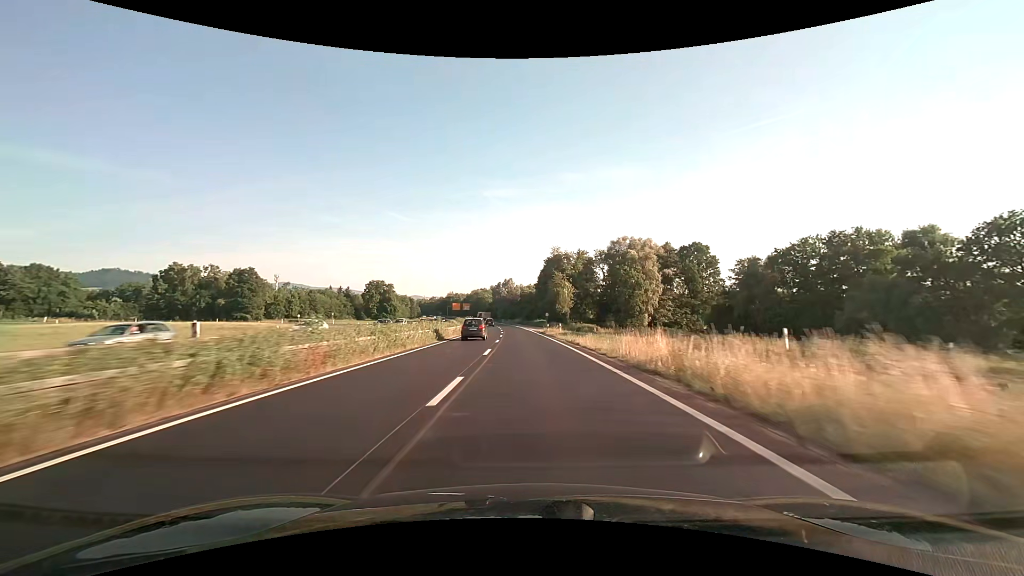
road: trunk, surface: asphalt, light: Day
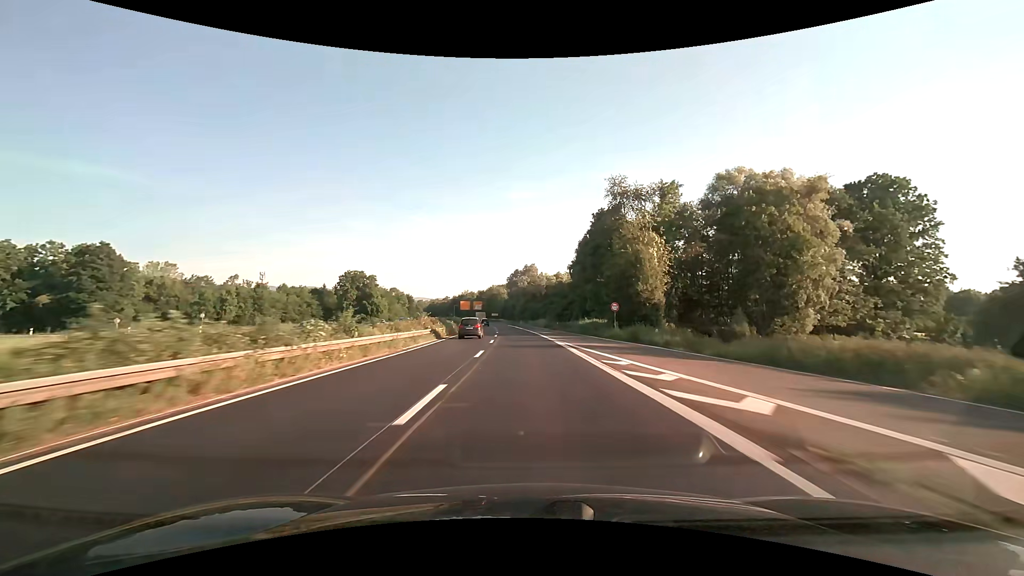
(-1.5, +61.4) m; -3°
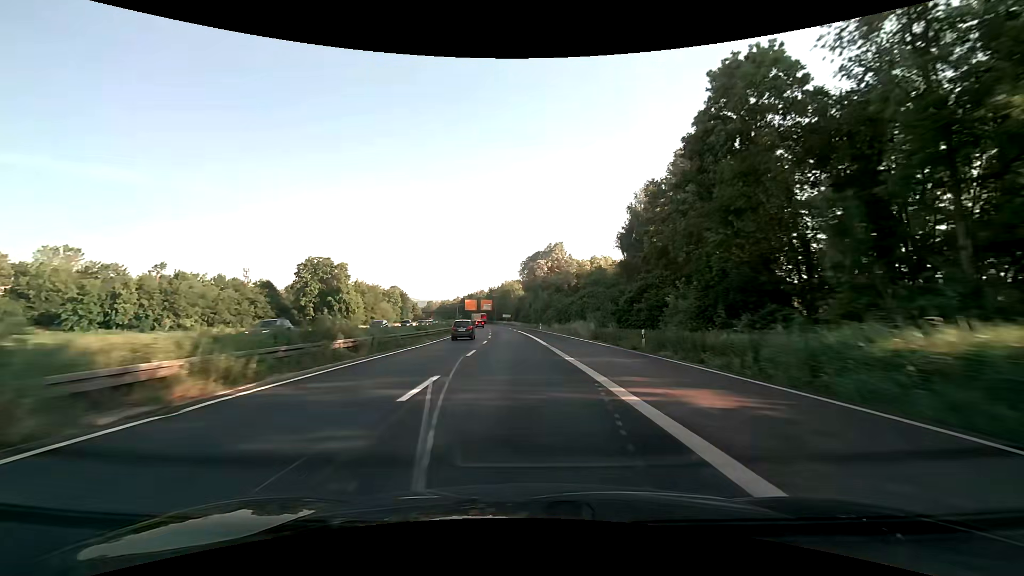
(-0.7, +45.9) m; -2°
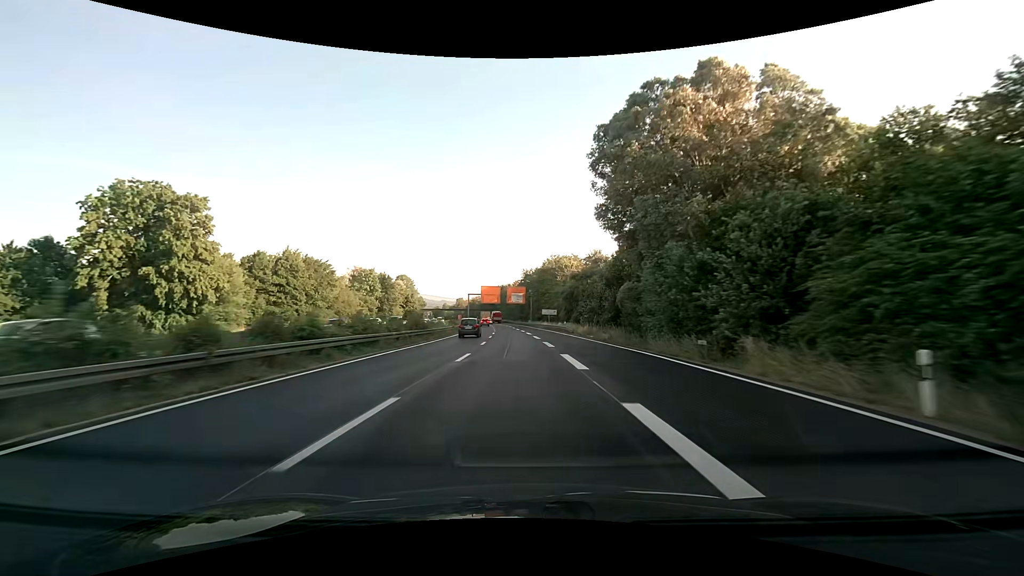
(-3.2, +76.1) m; -5°
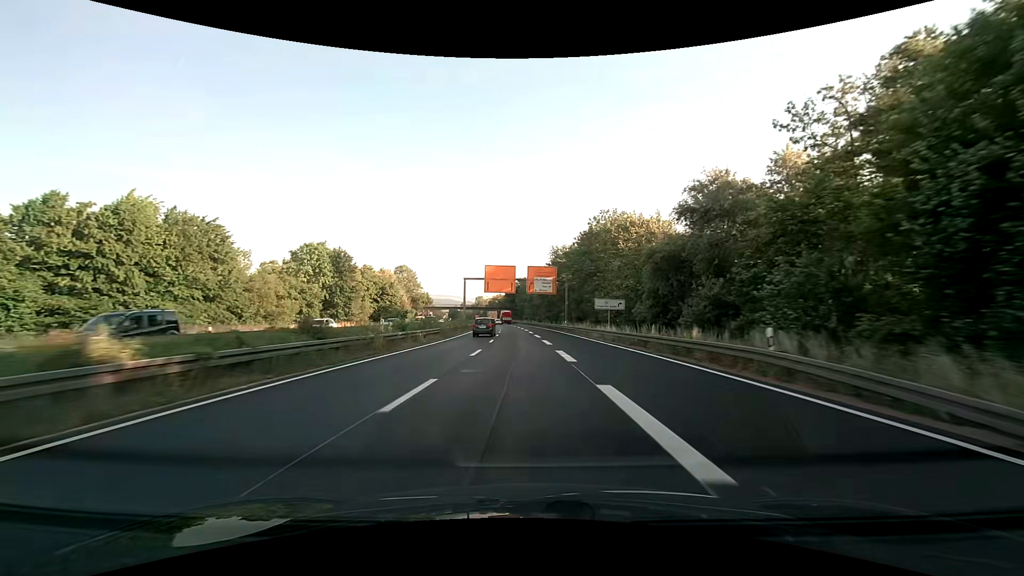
(-1.2, +45.3) m; -3°
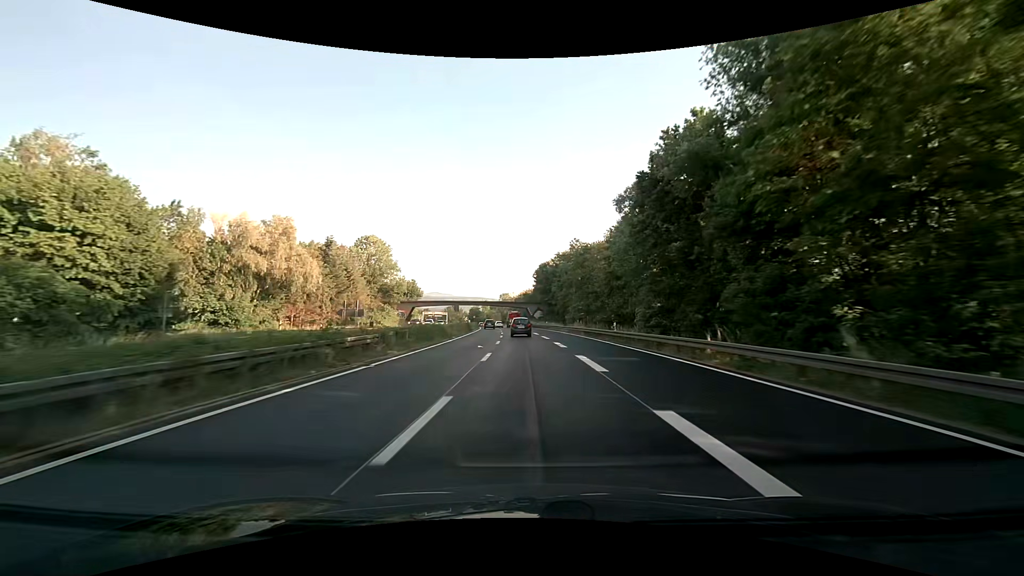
(-2.7, +74.8) m; -4°
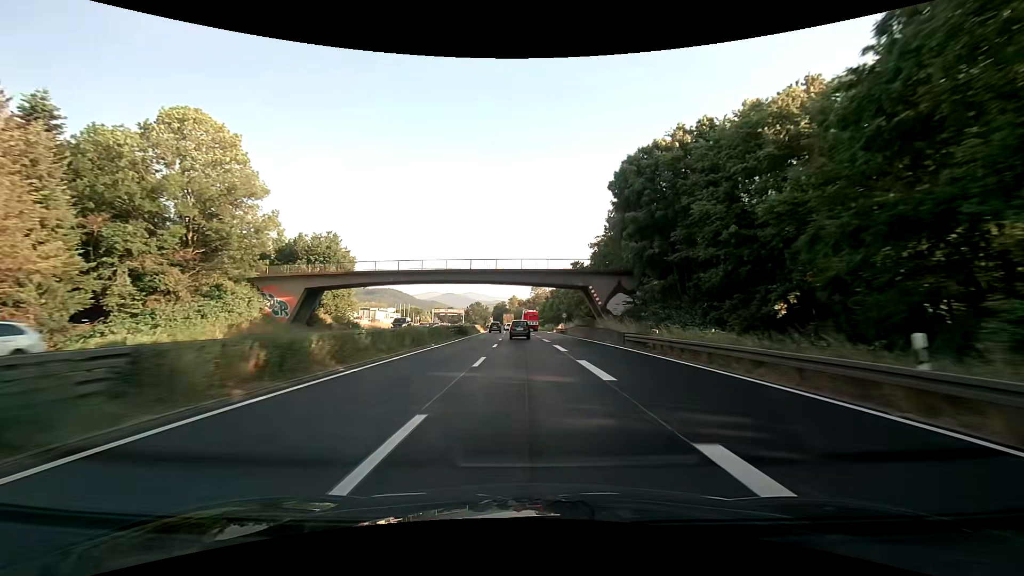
(-2.6, +73.6) m; -4°
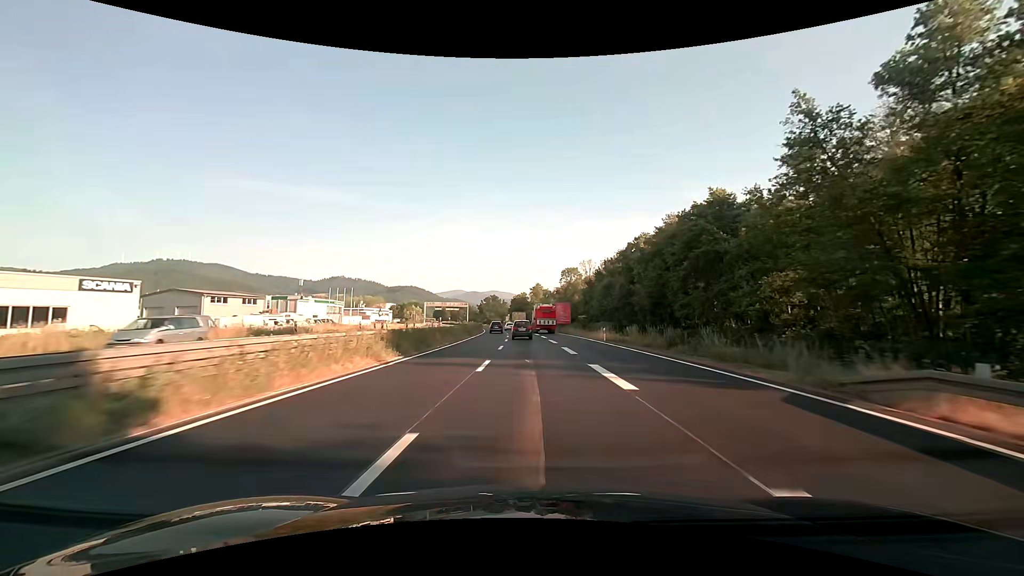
(-1.6, +73.3) m; -3°
(0, +10) (0, +20) (0, +30) (0, +40) (-1, +50) (-1, +60) (-1, +70) (-2, +80) (-3, +90) (-4, +100) m
